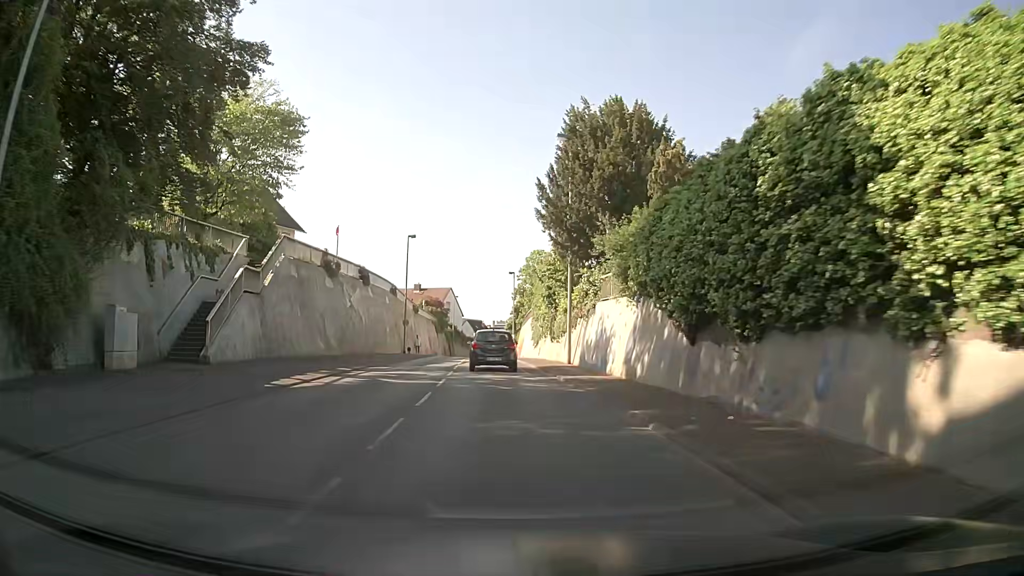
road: secondary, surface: asphalt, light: Day
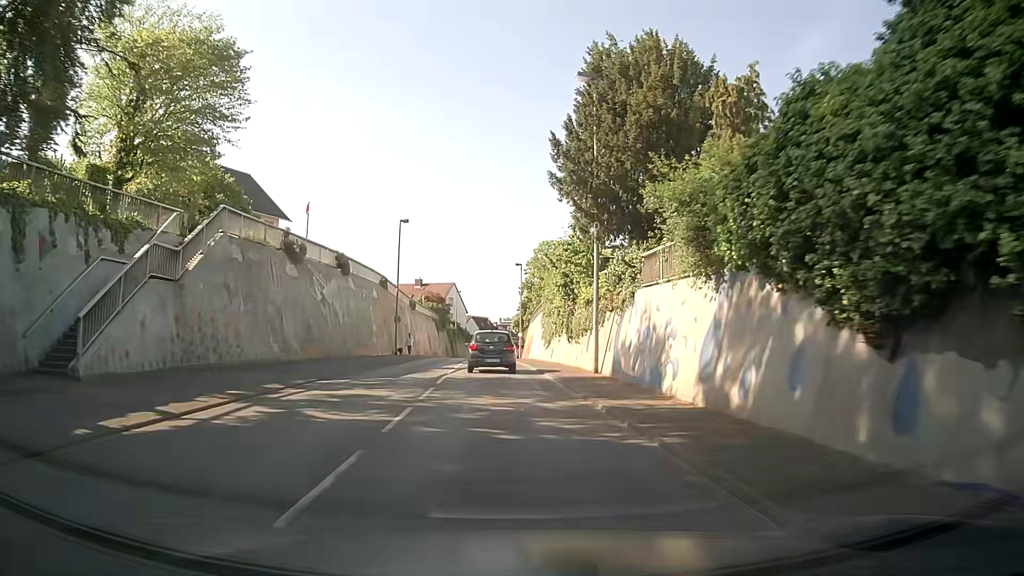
(-0.1, +7.4) m; -2°
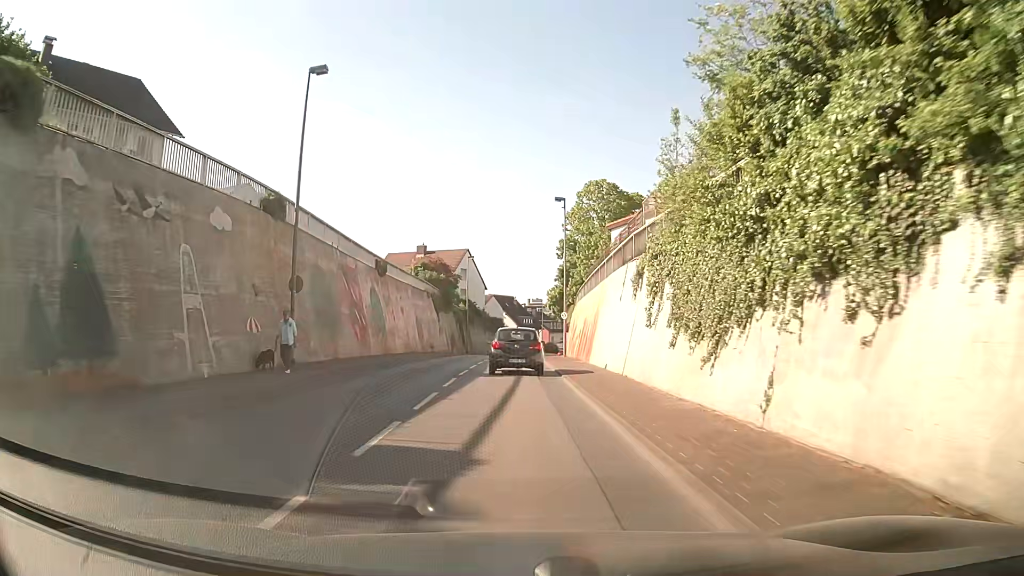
(-0.4, +29.1) m; -1°
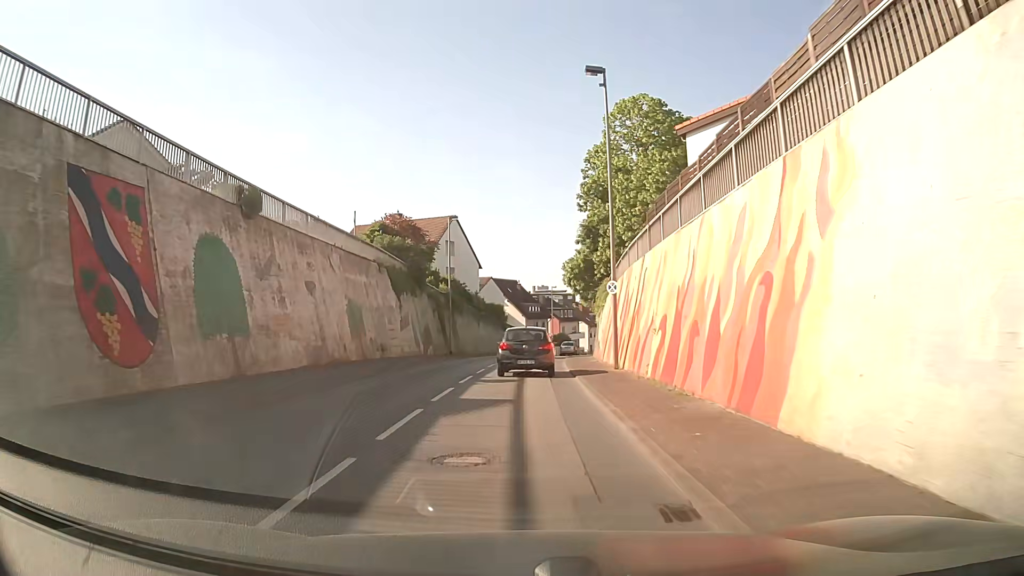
(0.0, +21.1) m; -1°
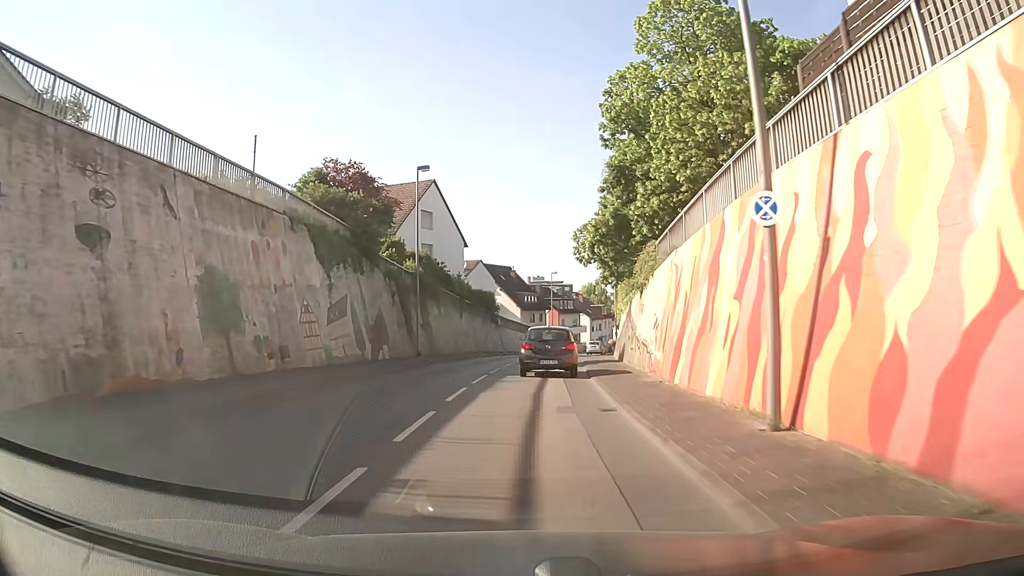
(+0.1, +14.0) m; +1°
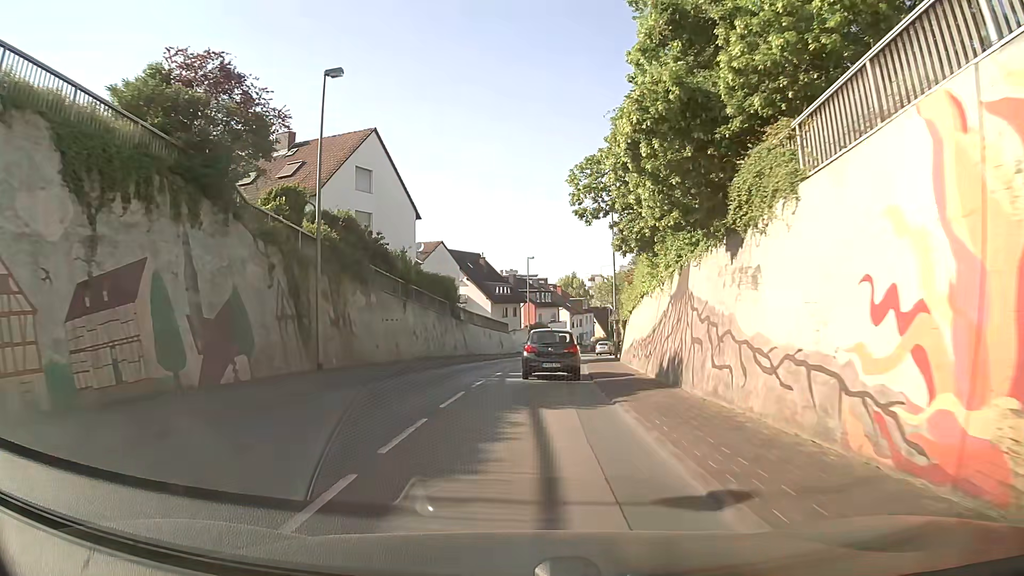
(+0.3, +14.1) m; +2°
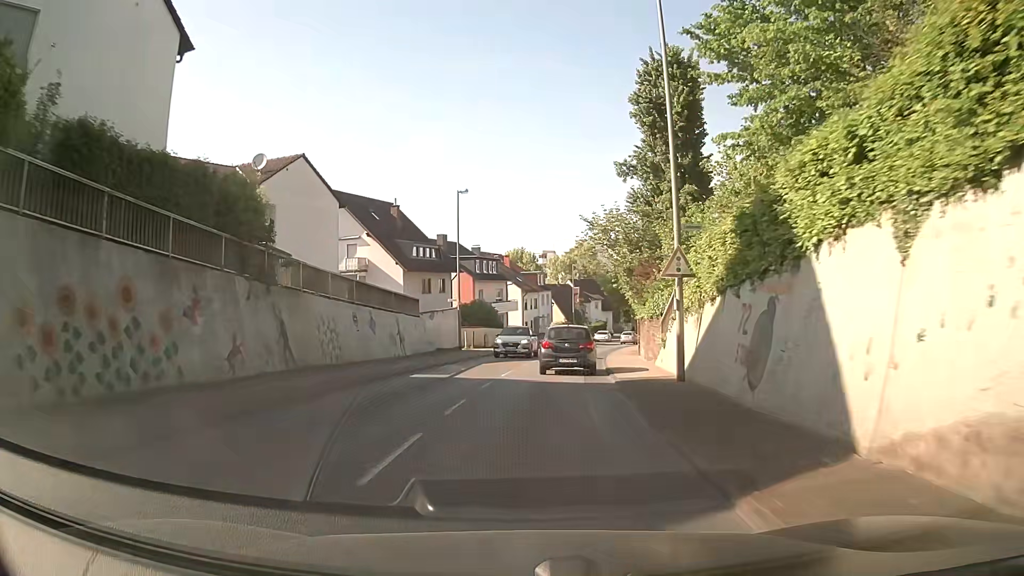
(+1.3, +28.6) m; +5°
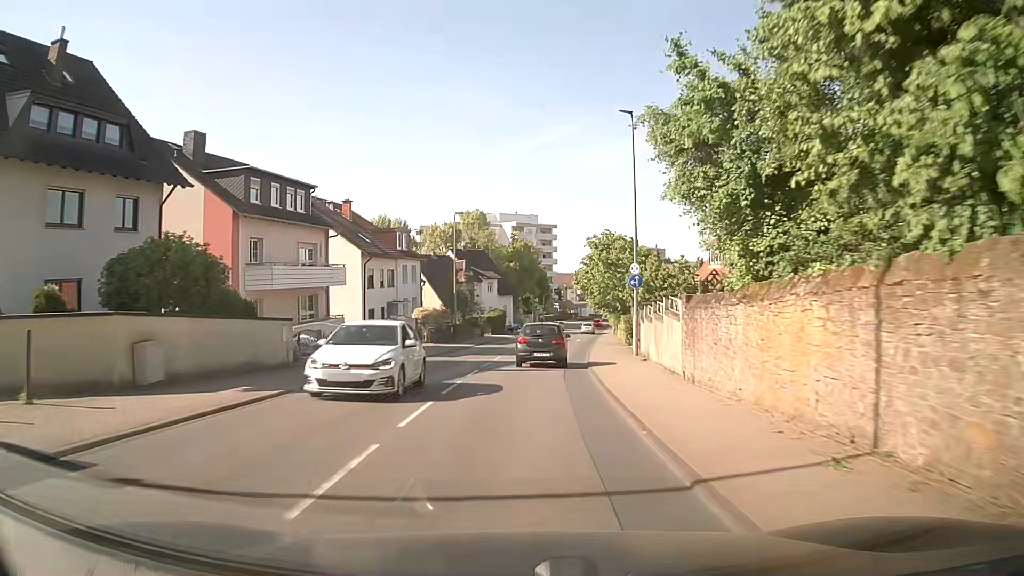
(+3.2, +37.1) m; +9°
(0, +10) (+1, +20) (+2, +30) (+3, +40) (+4, +50) (+5, +60) (+7, +70) (+8, +79) (+10, +89) (+11, +99) m
